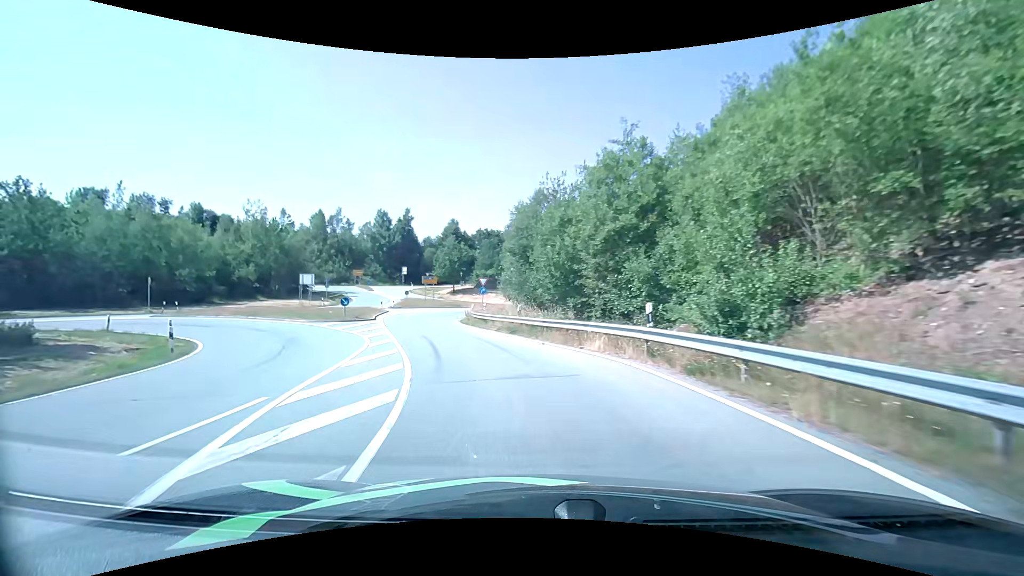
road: primary_link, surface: asphalt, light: Day
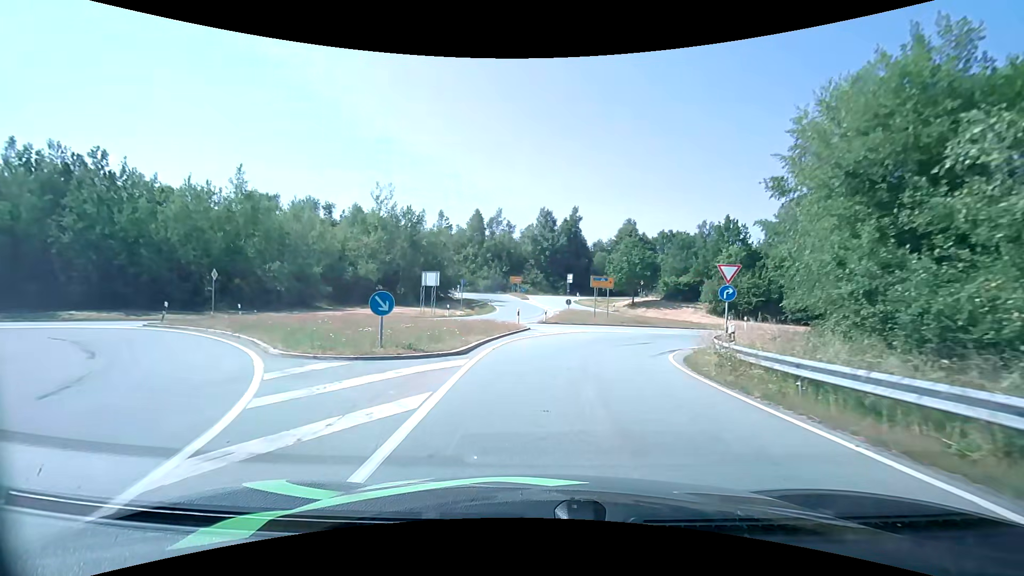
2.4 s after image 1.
(-4.2, +21.5) m; -18°
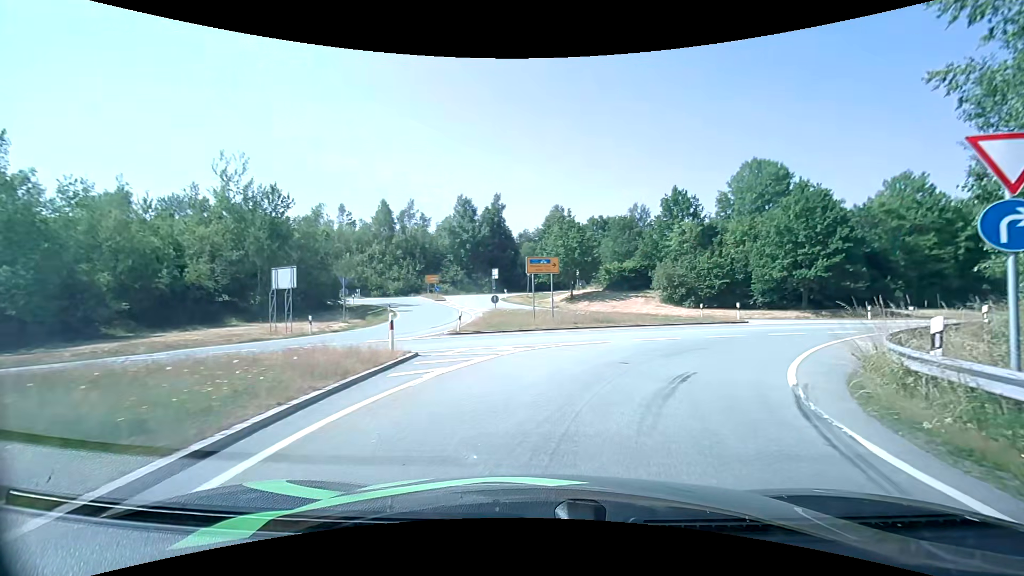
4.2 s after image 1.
(+0.6, +13.6) m; +8°
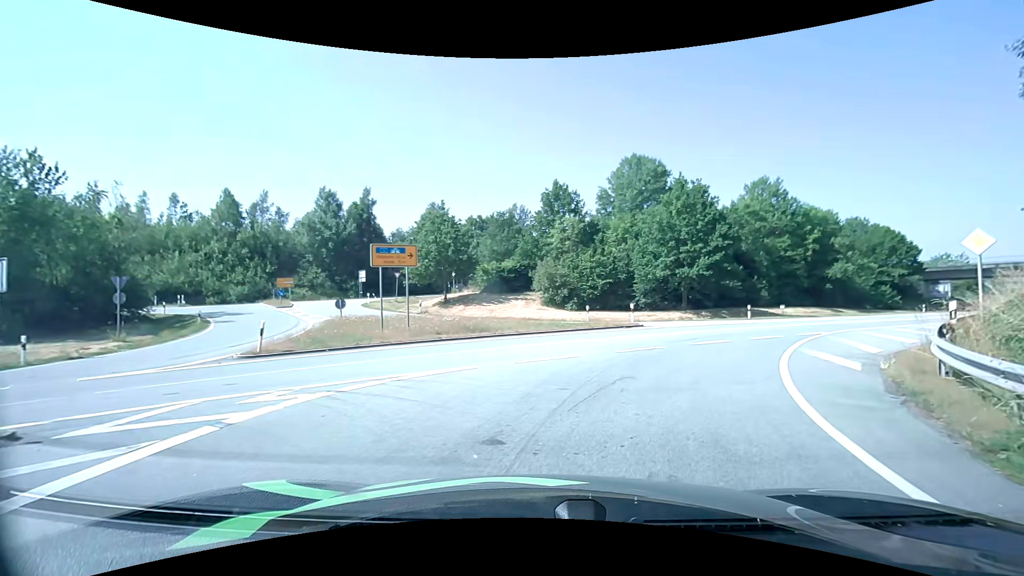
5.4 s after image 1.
(+0.8, +6.5) m; +12°
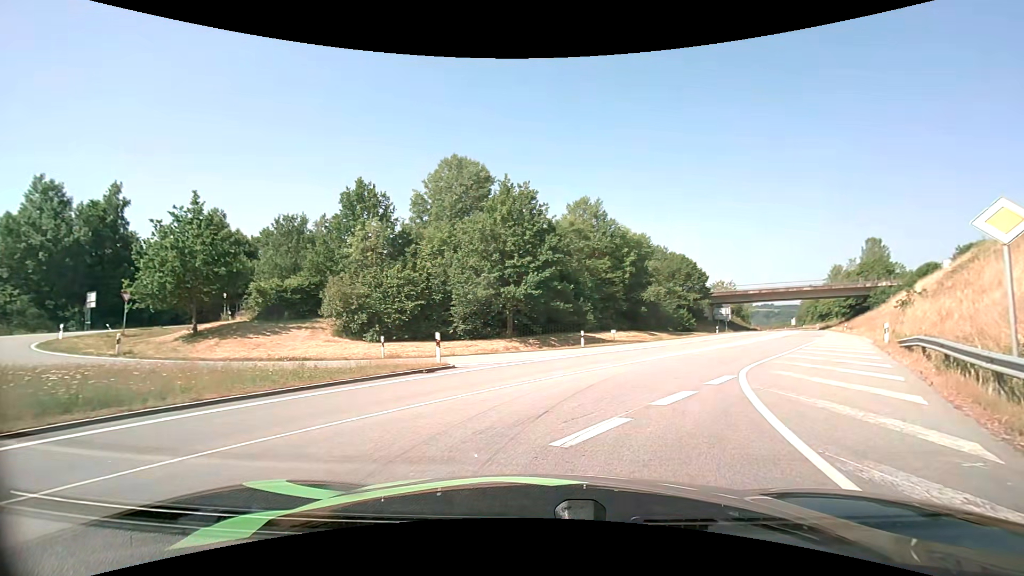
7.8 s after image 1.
(+2.0, +9.7) m; +21°
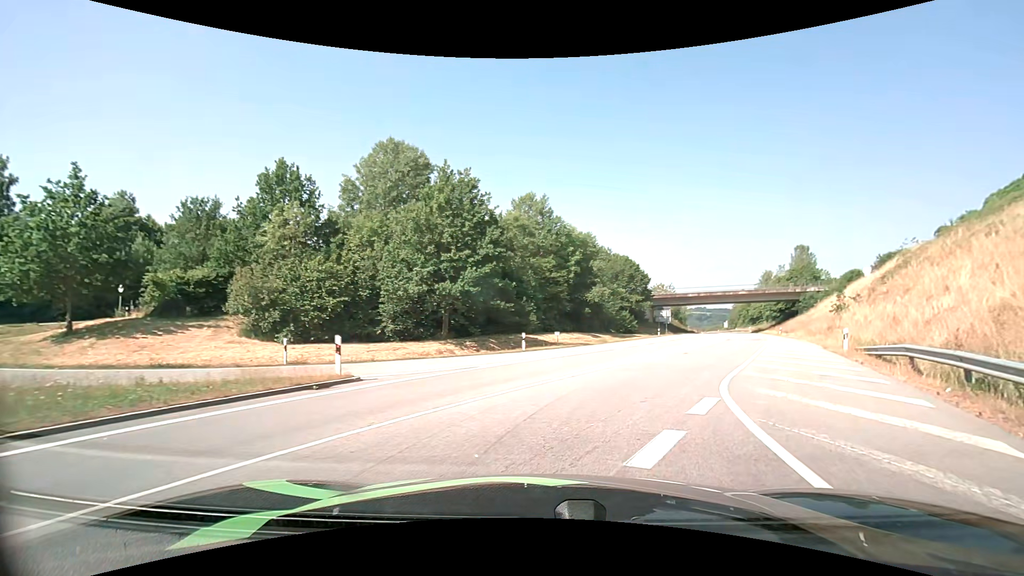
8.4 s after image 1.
(+0.2, +3.4) m; +6°
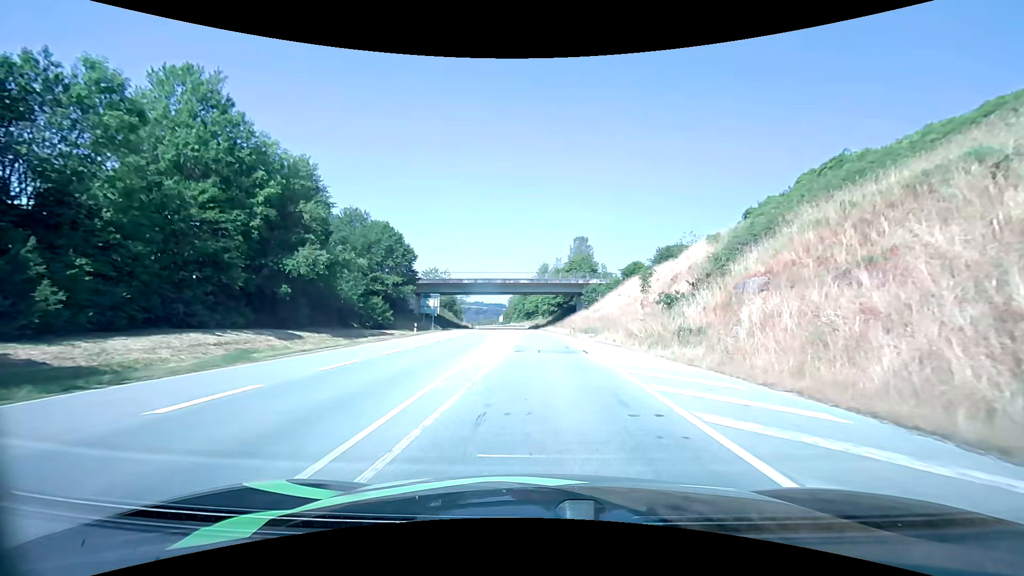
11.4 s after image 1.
(+7.7, +25.0) m; +24°
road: primary
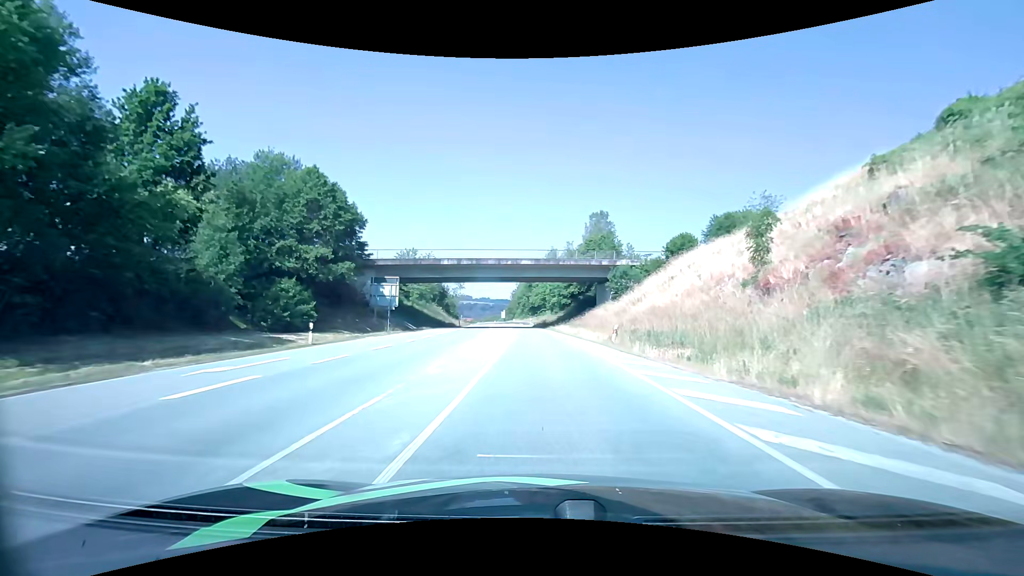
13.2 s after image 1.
(0.0, +23.7) m; 0°
(0, +10) (-1, +20) (-1, +30) (-1, +40) (-2, +50) (-2, +60) (-3, +70) (-4, +80) (-5, +90) (-6, +100) m
